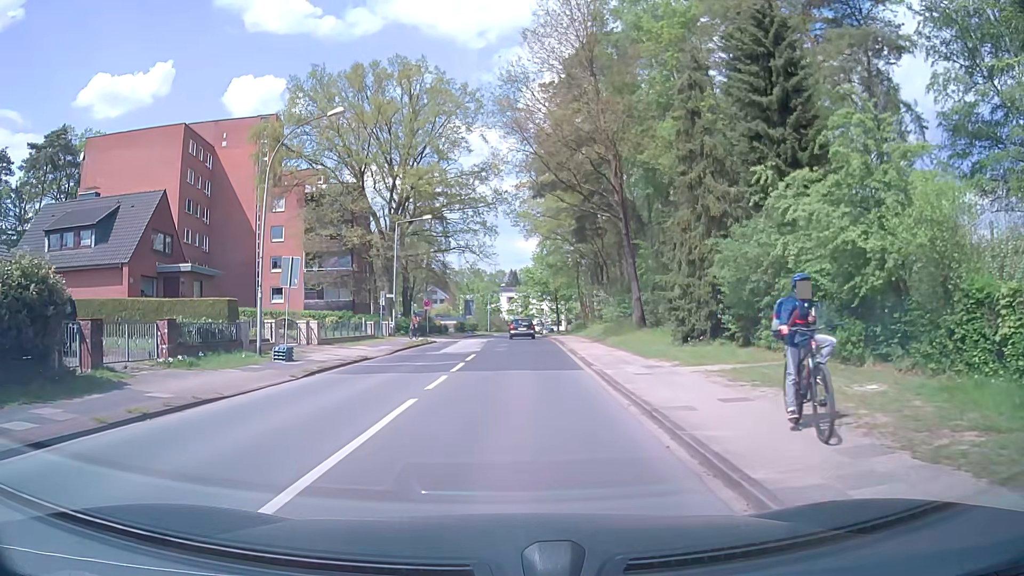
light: Day
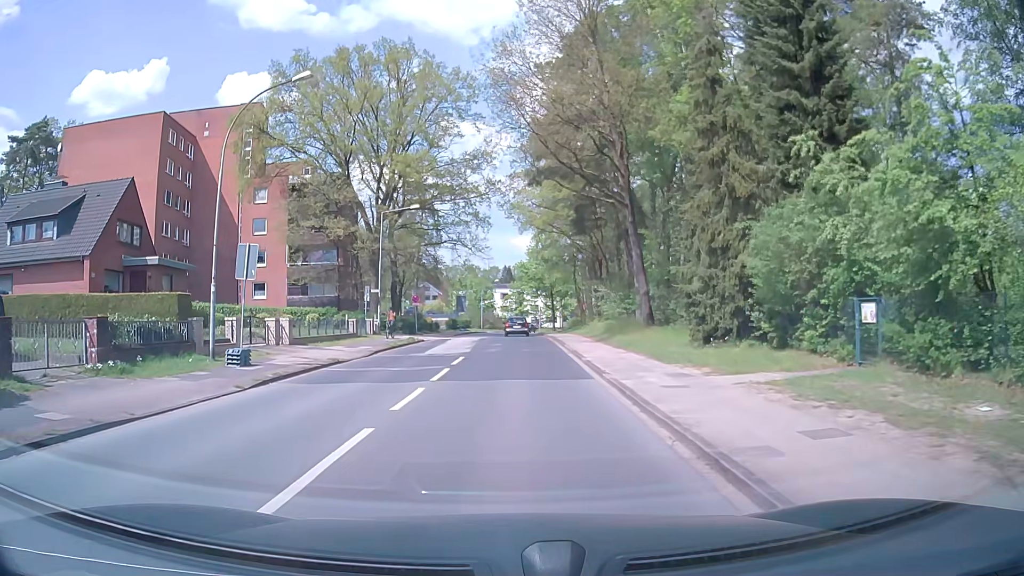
(0.0, +3.2) m; 0°
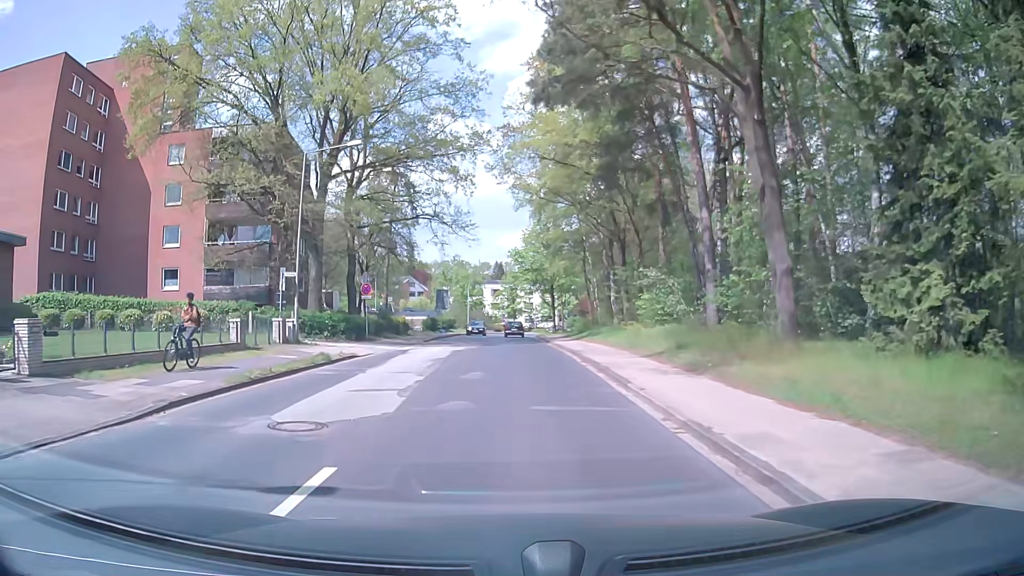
(0.0, +15.7) m; 0°
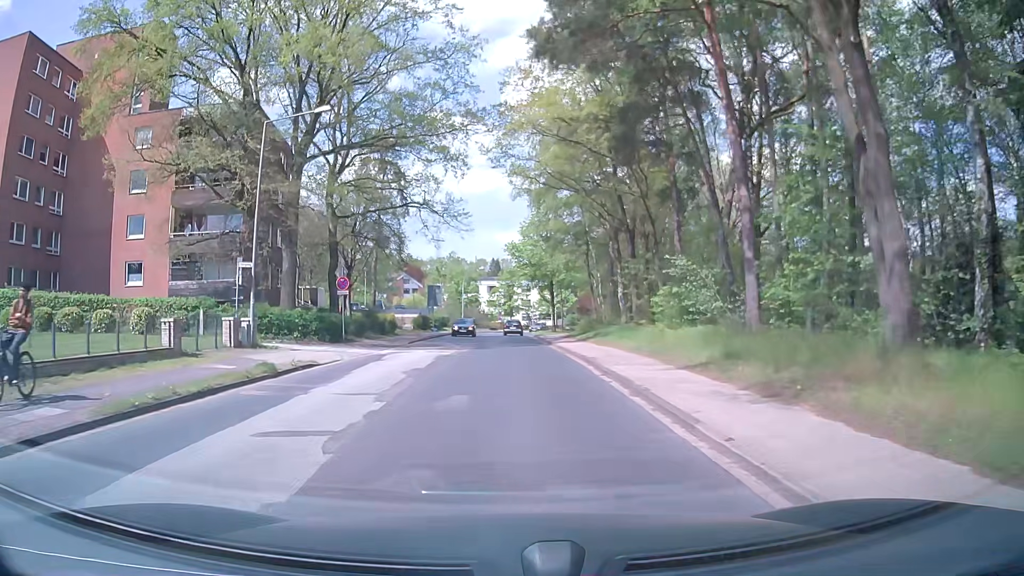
(+0.1, +4.5) m; +1°
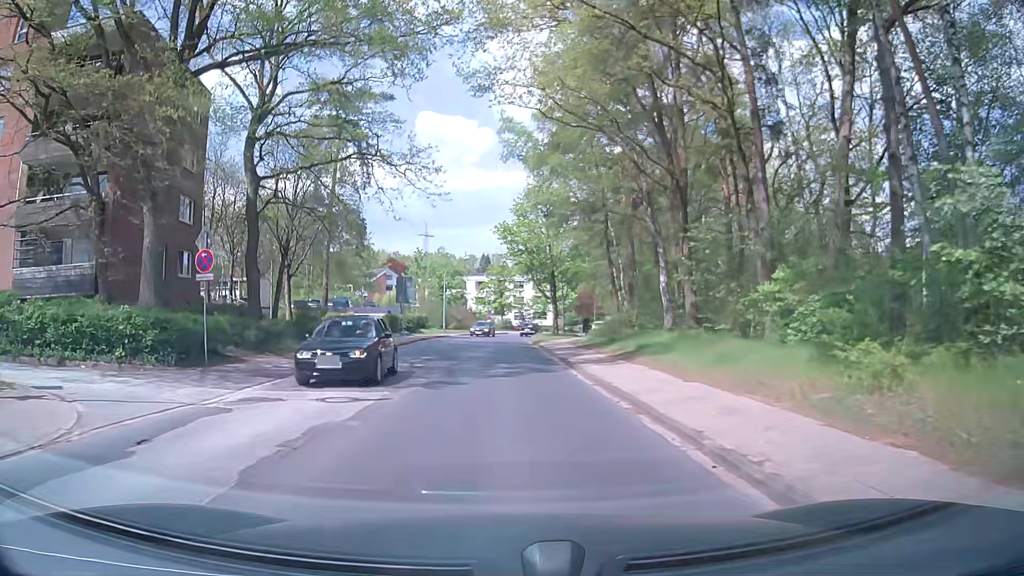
(+0.1, +14.0) m; +1°
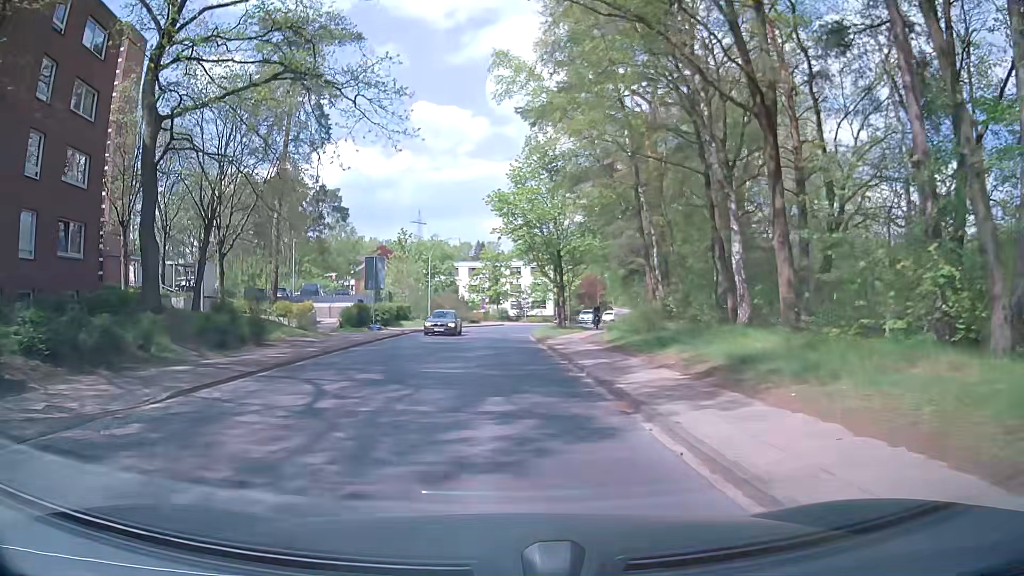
(-0.1, +10.2) m; 0°
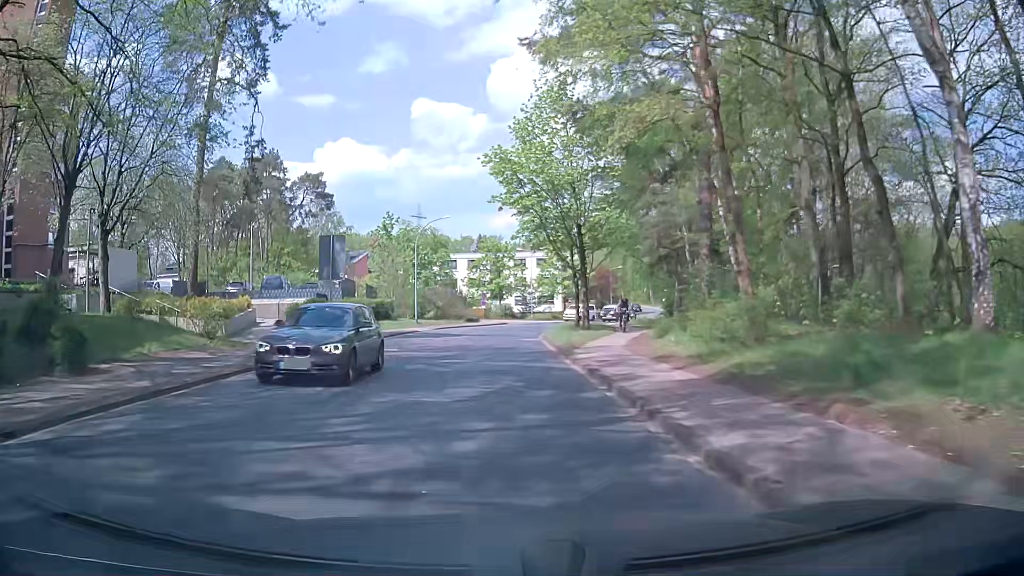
(+0.1, +11.0) m; -1°
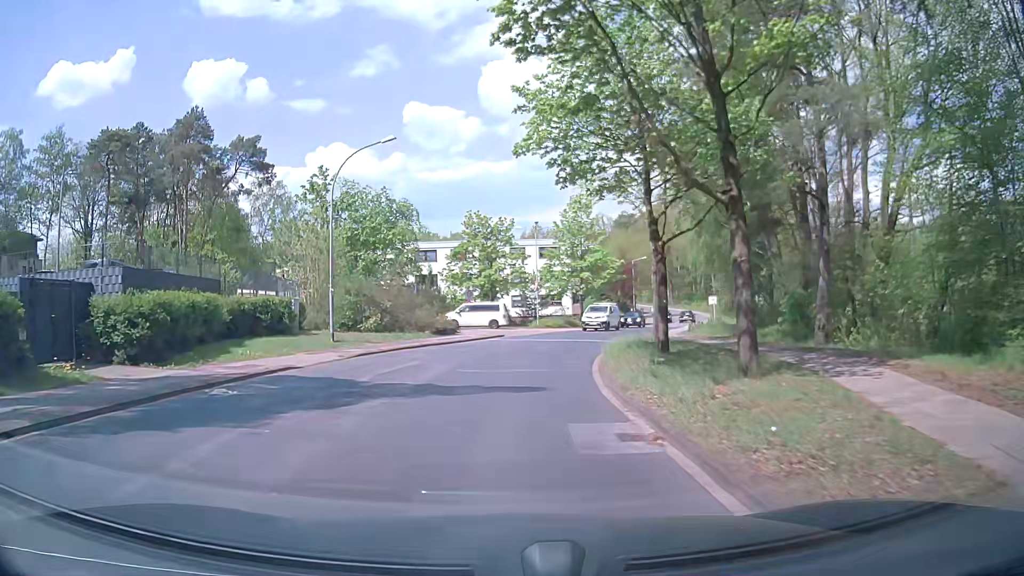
(+0.1, +23.1) m; +1°
(0, +10) (+1, +20) (+3, +30) (+6, +39) (+9, +49) (+13, +58) (+16, +68) (+19, +77) (+23, +86) (+25, +96) m
